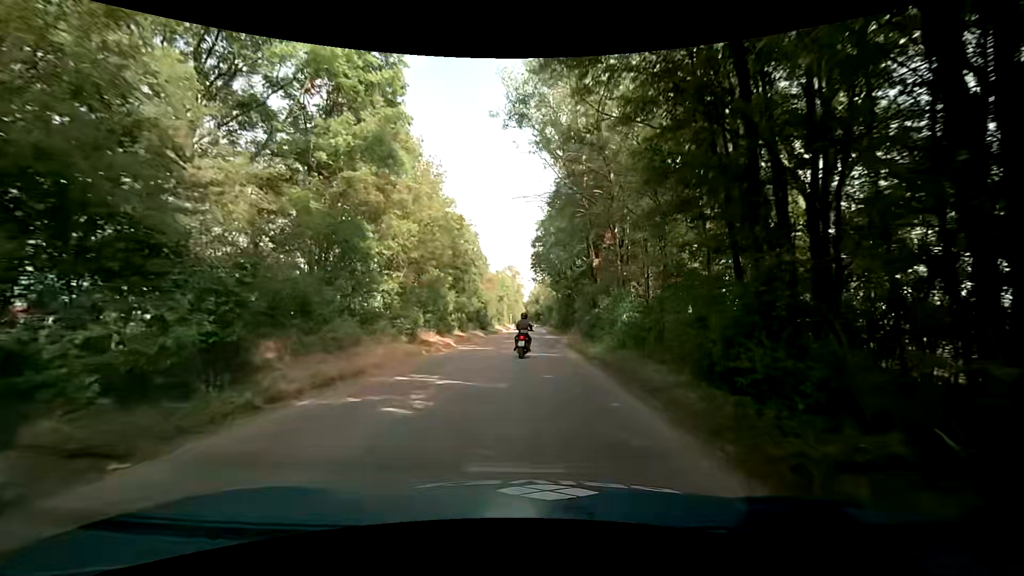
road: service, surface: asphalt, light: Day
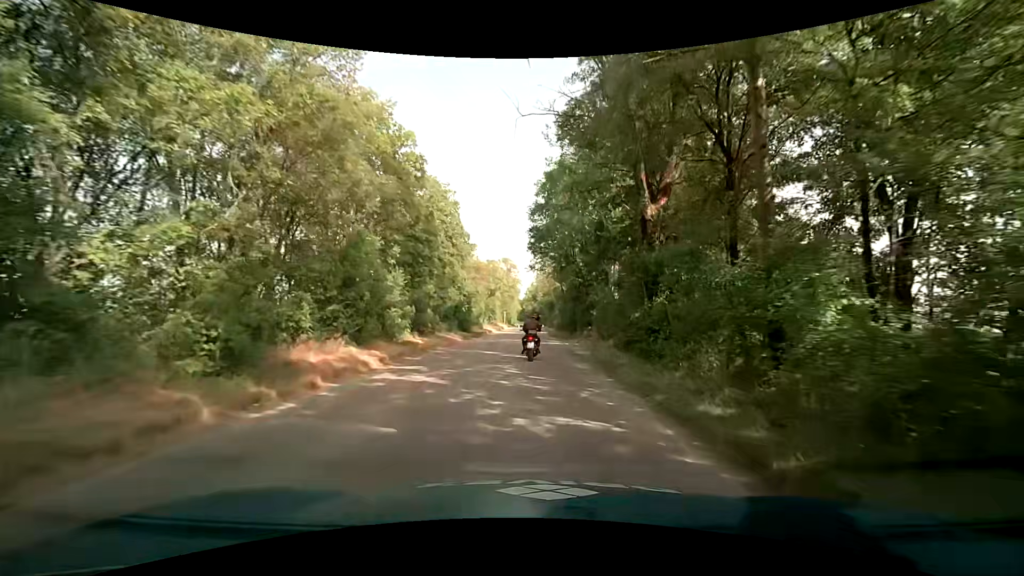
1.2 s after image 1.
(+0.3, +13.8) m; +2°
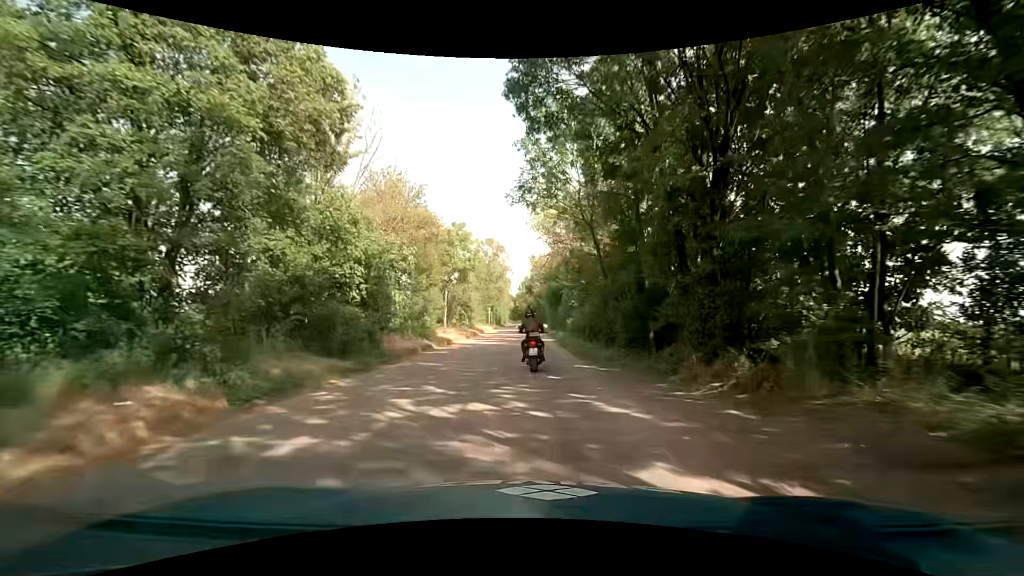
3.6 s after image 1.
(0.0, +27.5) m; 0°
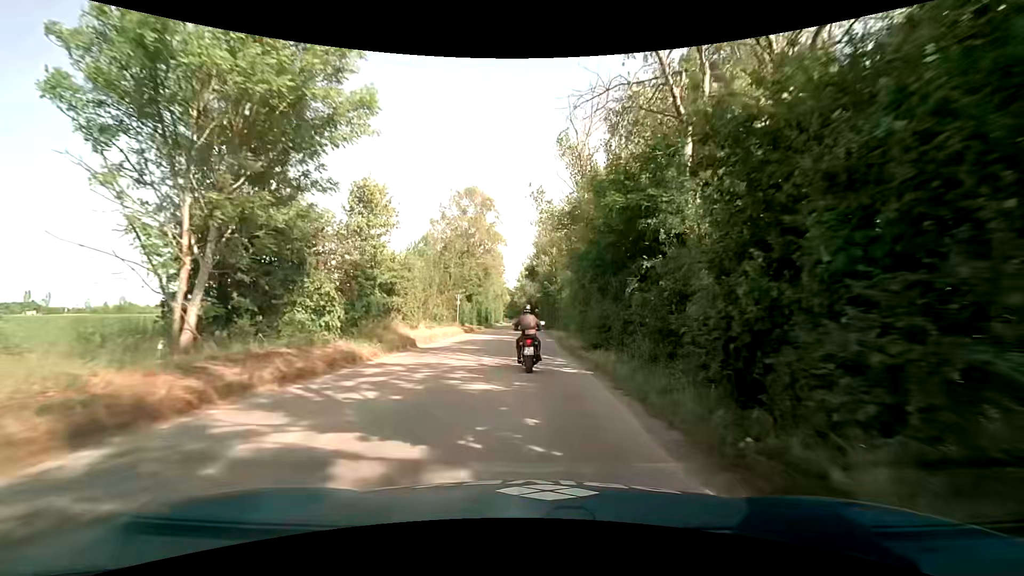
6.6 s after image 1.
(+0.4, +33.0) m; +1°
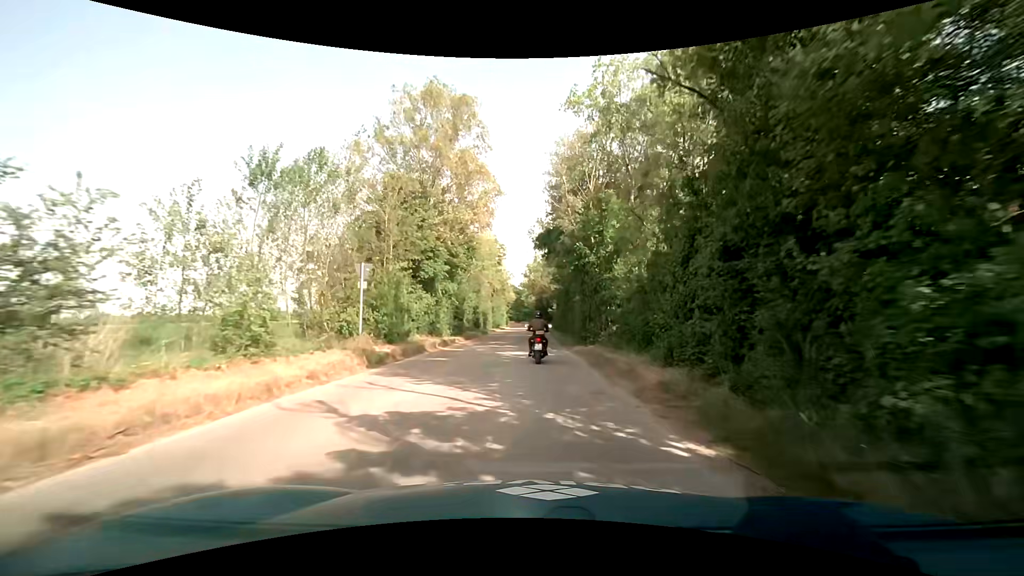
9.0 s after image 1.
(-0.3, +25.8) m; -1°
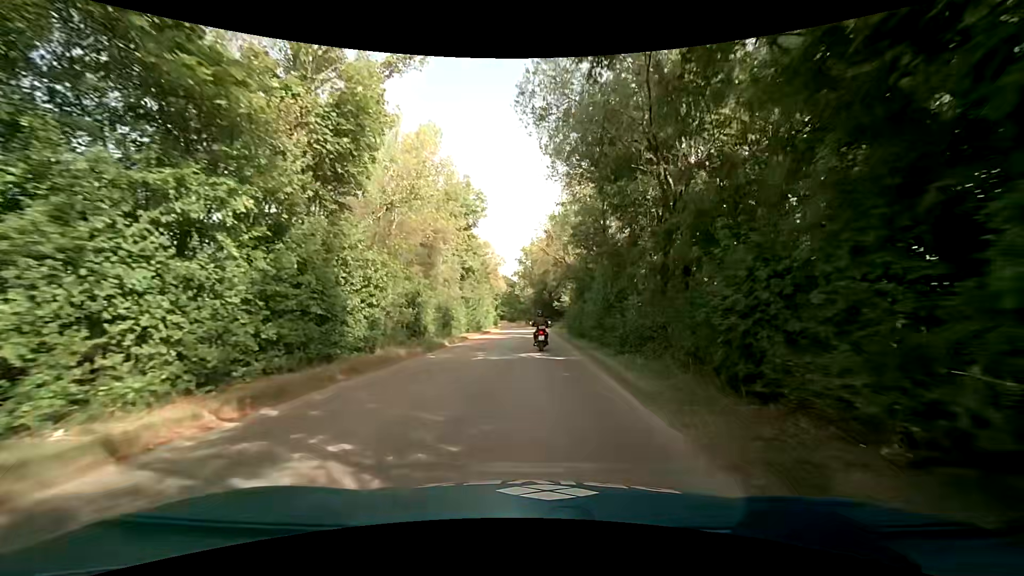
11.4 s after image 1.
(0.0, +26.6) m; 0°
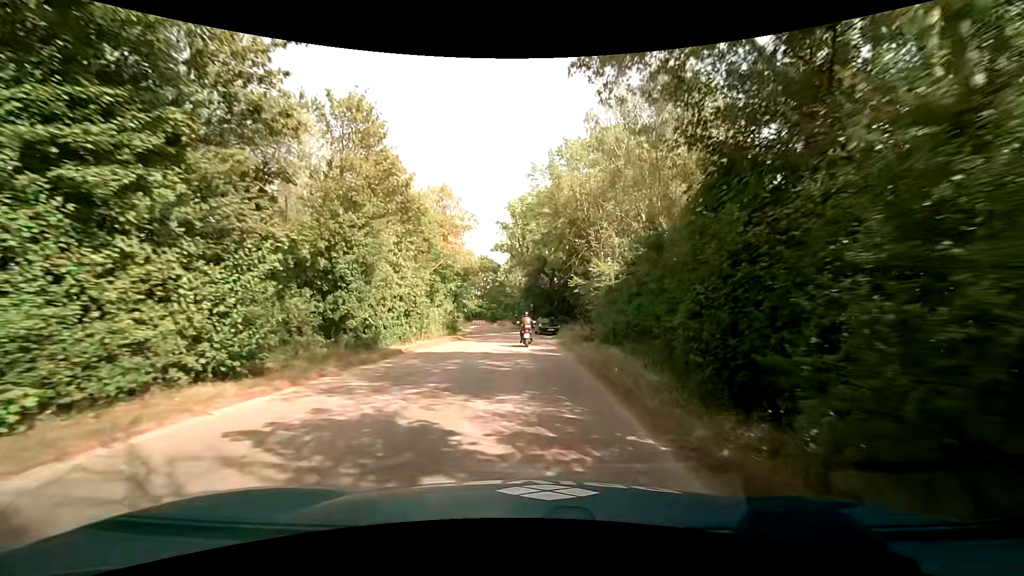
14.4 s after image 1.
(+0.5, +33.6) m; +1°
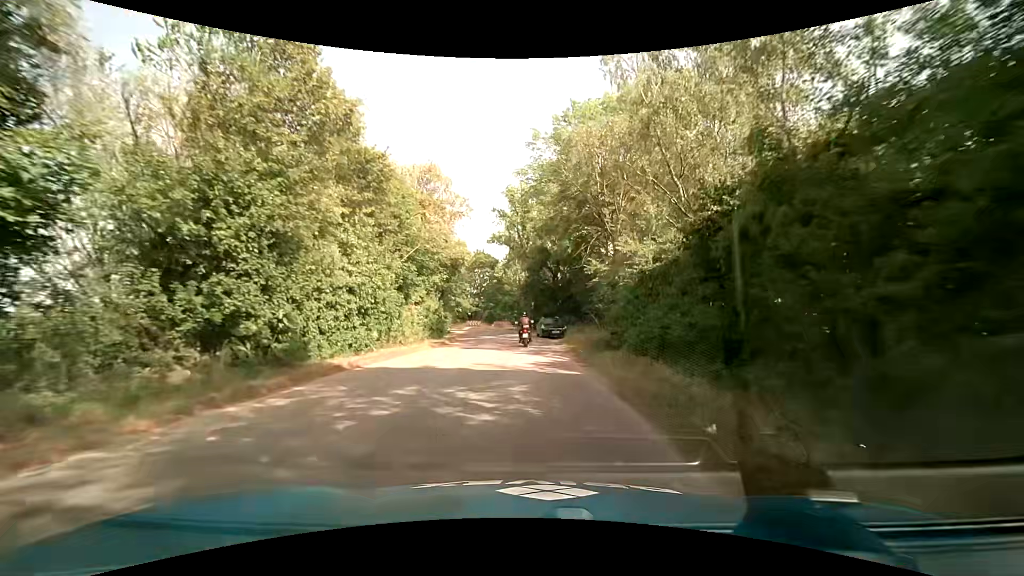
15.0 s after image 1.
(0.0, +6.5) m; +1°
(0, +10) (0, +20) (-1, +30) (-2, +40) (-4, +50) (-9, +58) (-17, +64) (-26, +68) (-36, +71) (-45, +74) m
